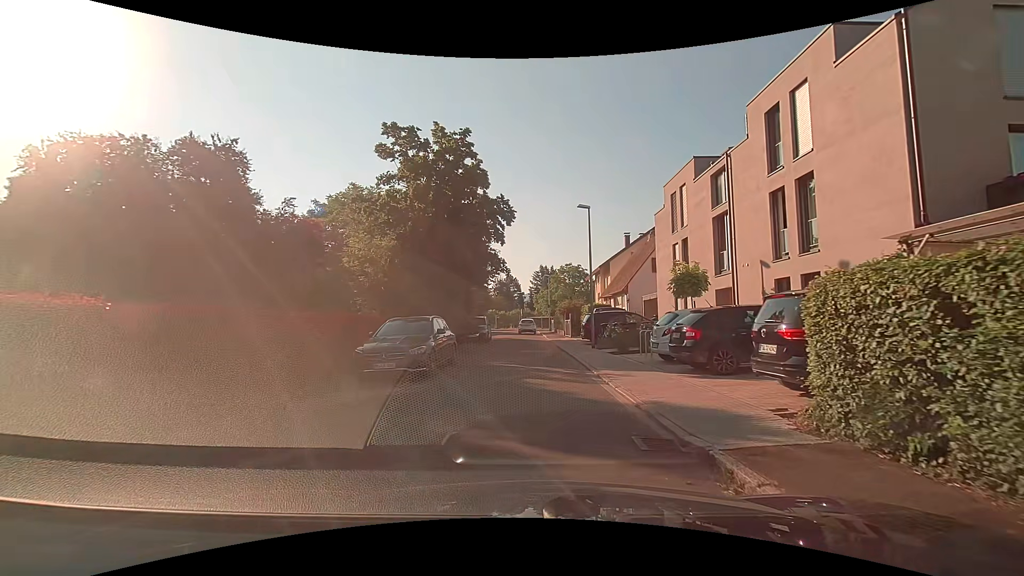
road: residential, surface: asphalt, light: Day
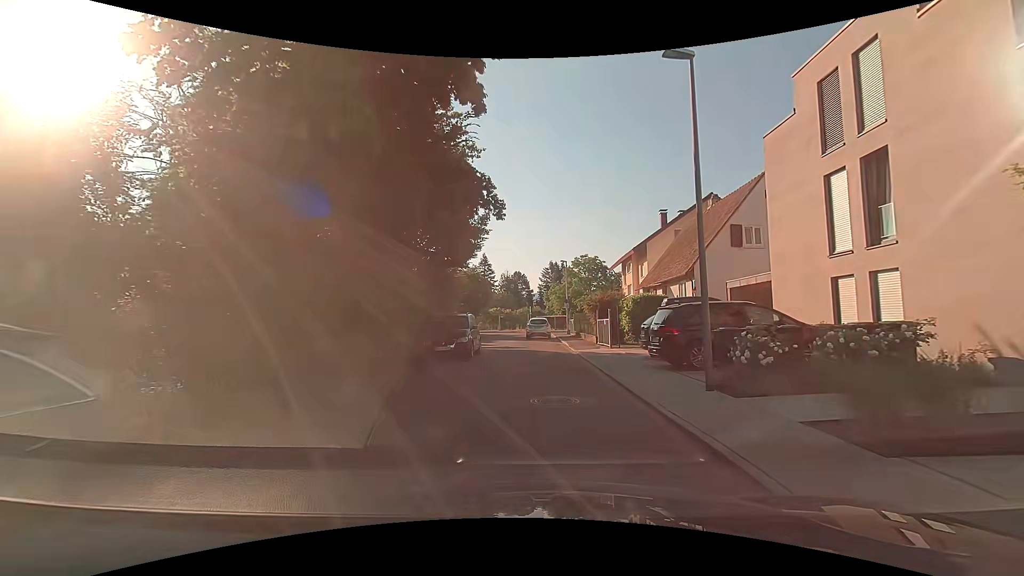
(-0.1, +13.1) m; 0°
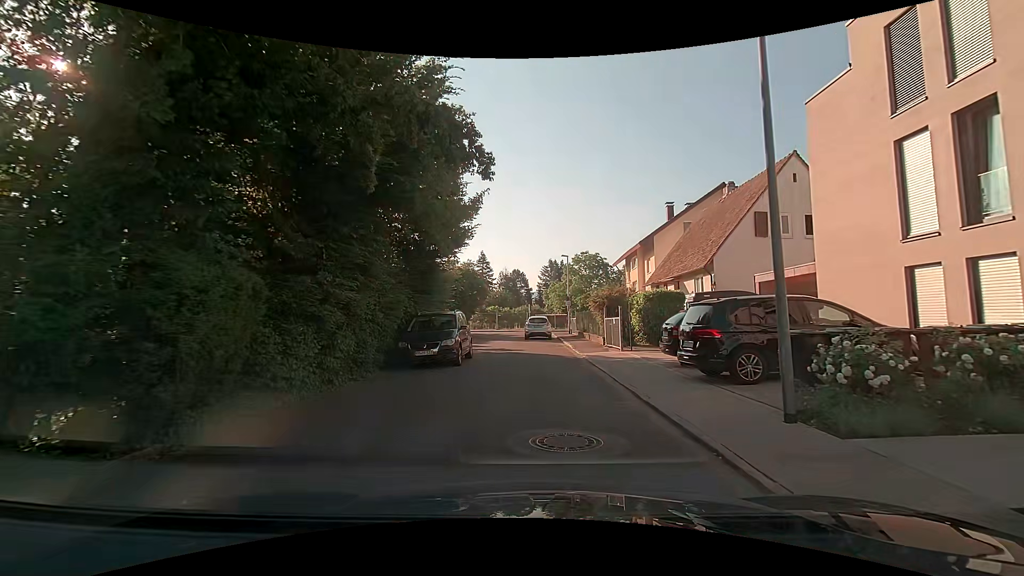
(0.0, +2.8) m; 0°
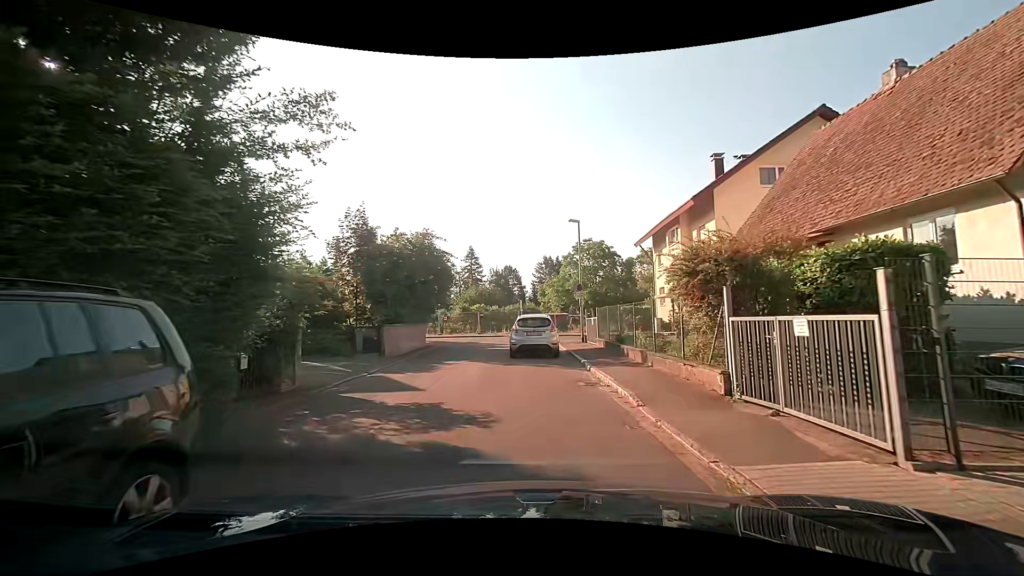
(+0.1, +14.3) m; +1°
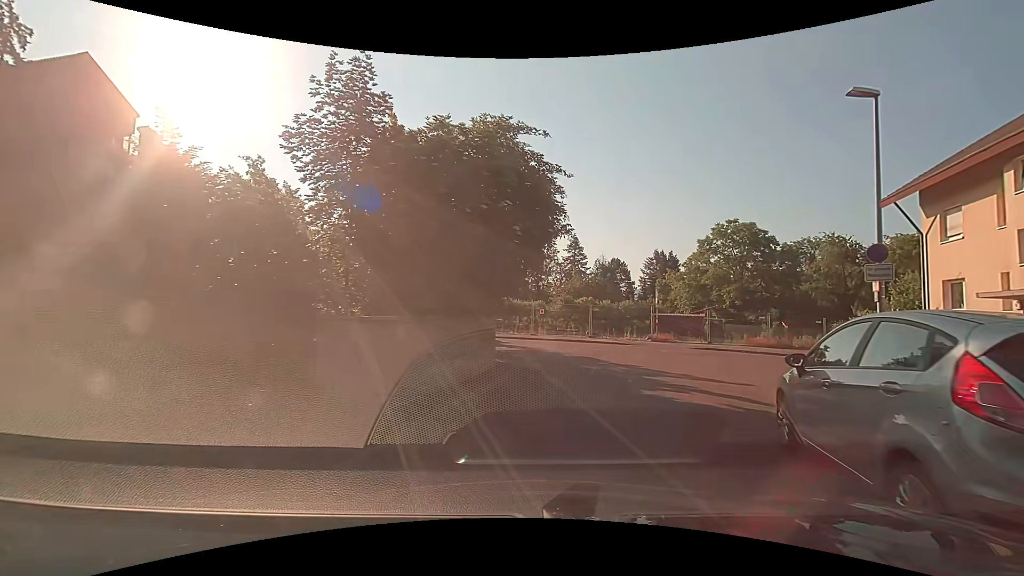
(-2.0, +13.8) m; -12°
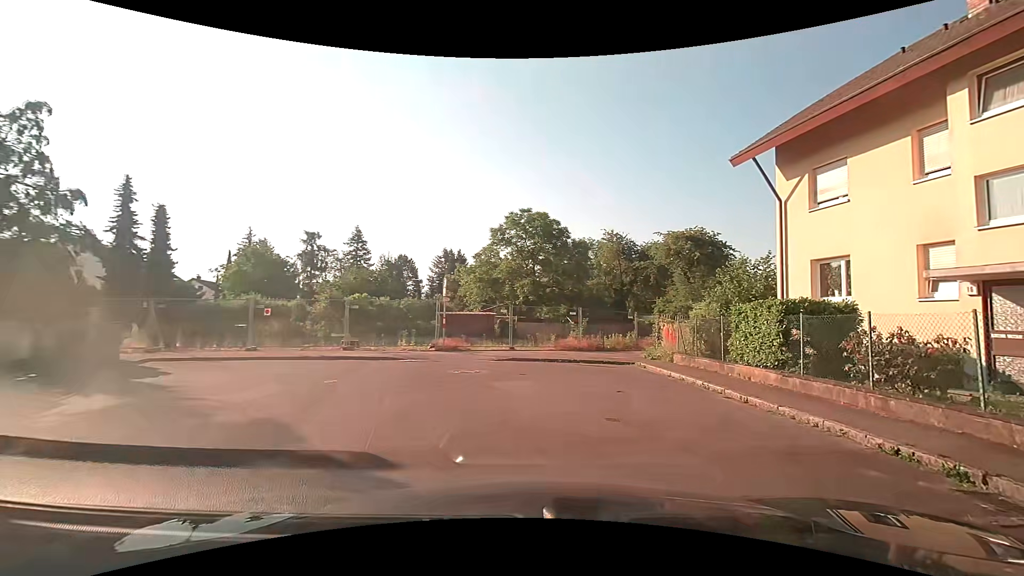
(+1.7, +9.6) m; +25°
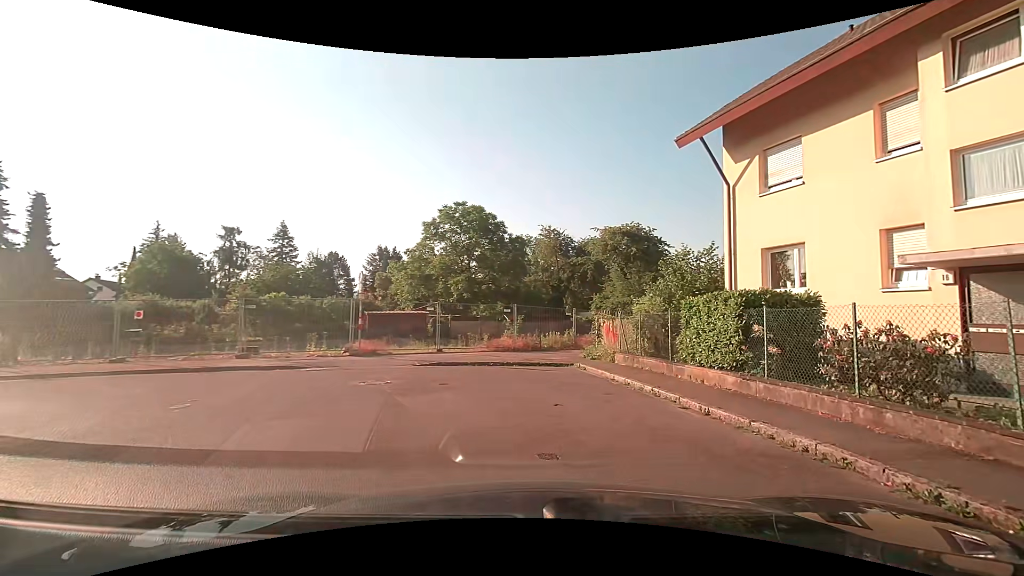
(+0.1, +2.1) m; +6°
